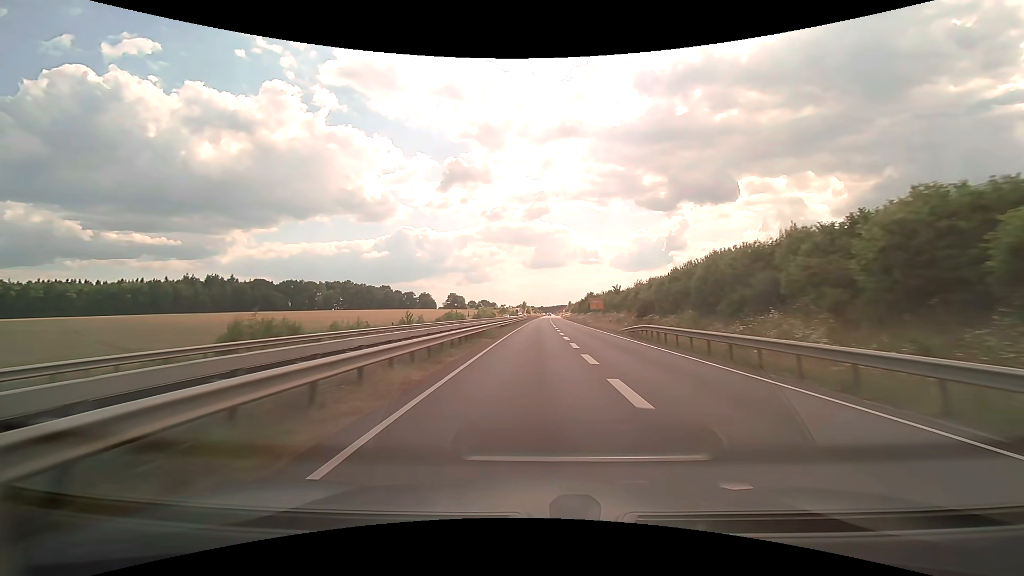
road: trunk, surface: asphalt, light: Day
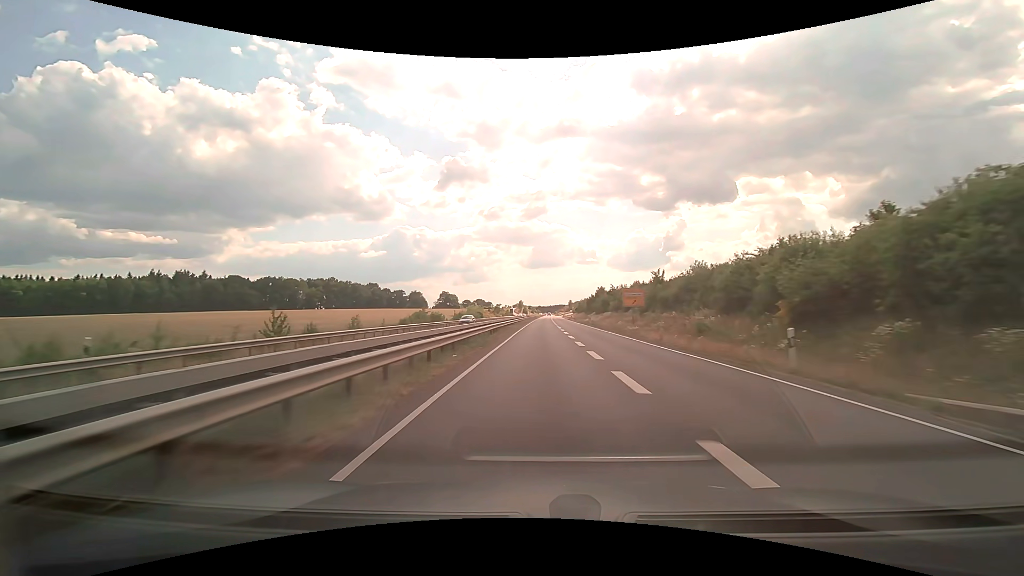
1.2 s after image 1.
(0.0, +29.5) m; 0°
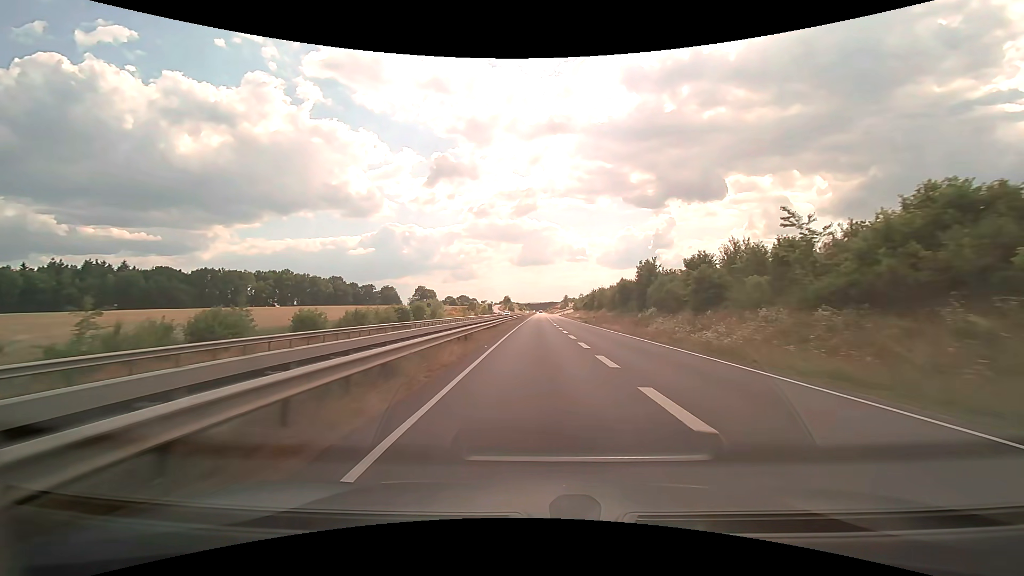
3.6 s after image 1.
(+0.8, +58.0) m; +1°
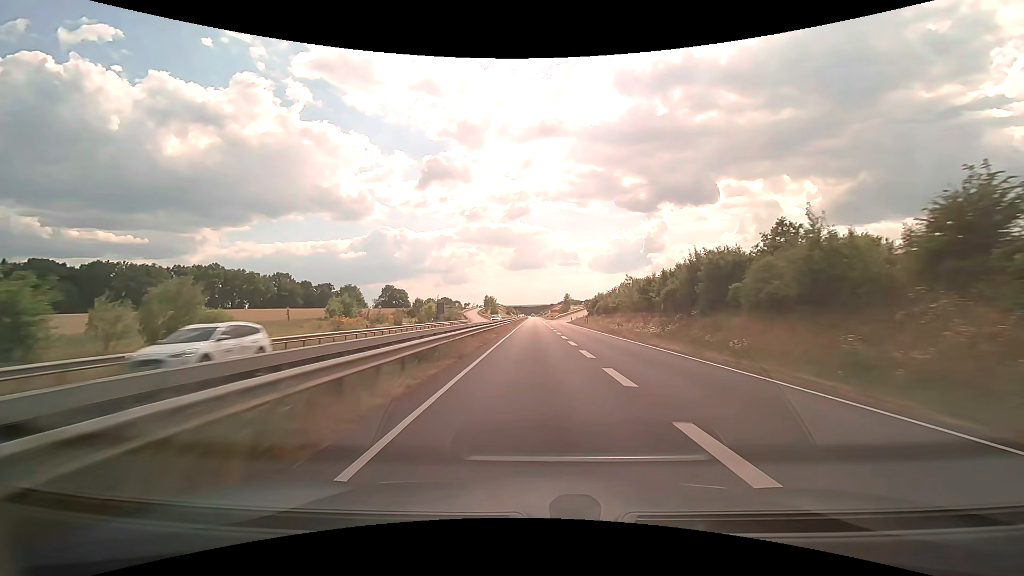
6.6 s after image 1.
(+0.7, +70.3) m; +1°
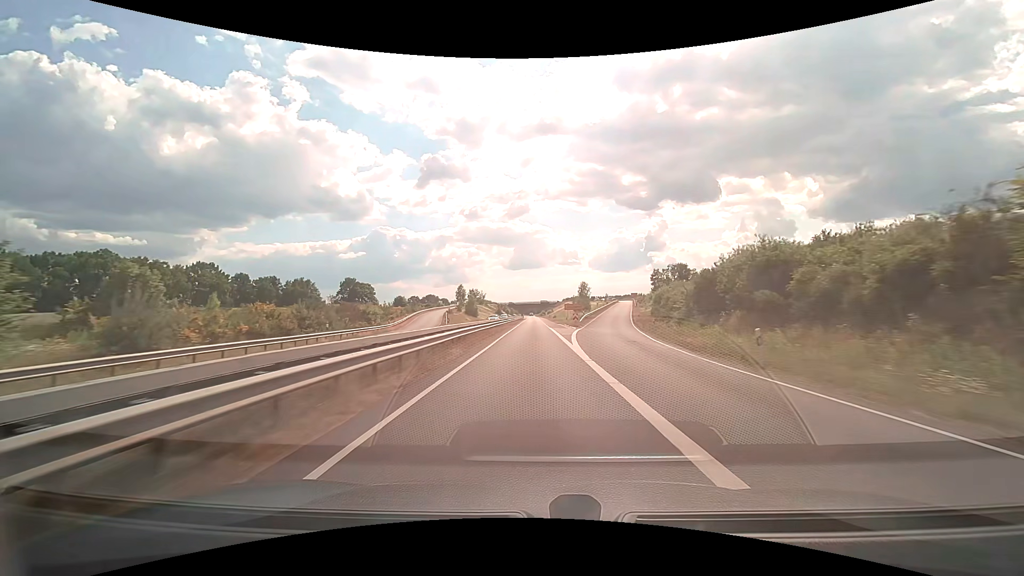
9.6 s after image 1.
(+0.4, +74.0) m; 0°
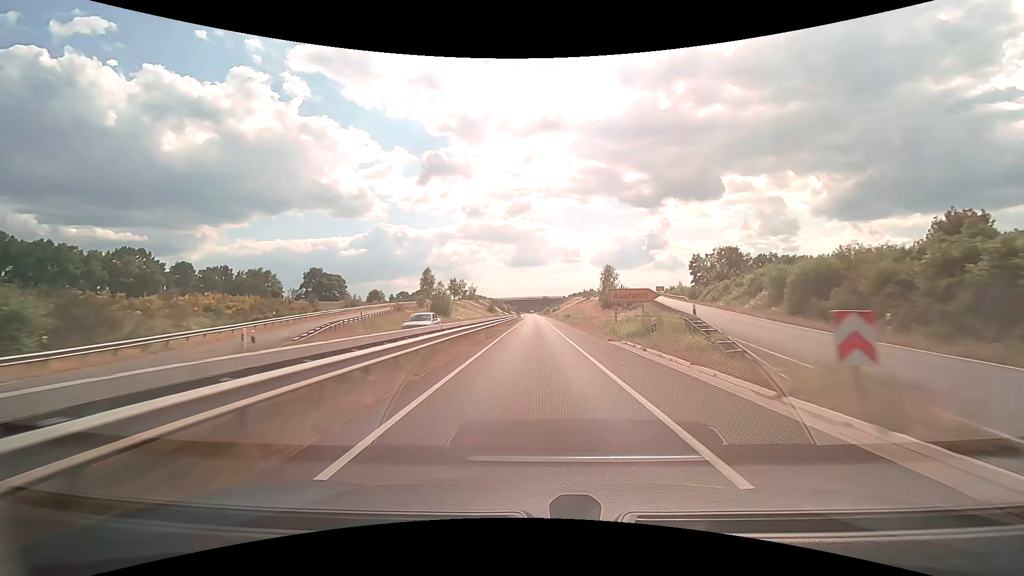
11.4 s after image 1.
(-0.3, +45.1) m; 0°
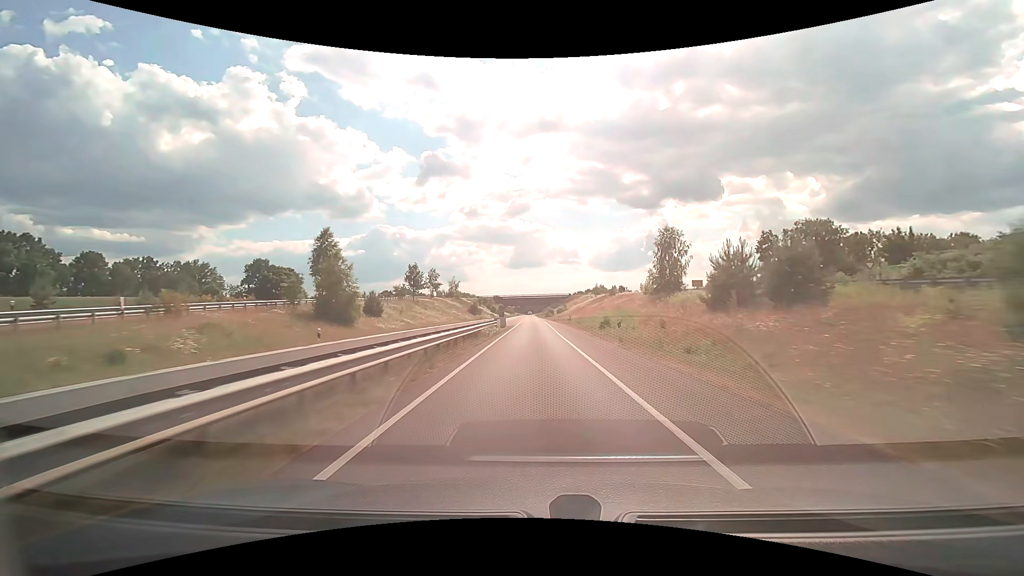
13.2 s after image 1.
(0.0, +44.8) m; 0°
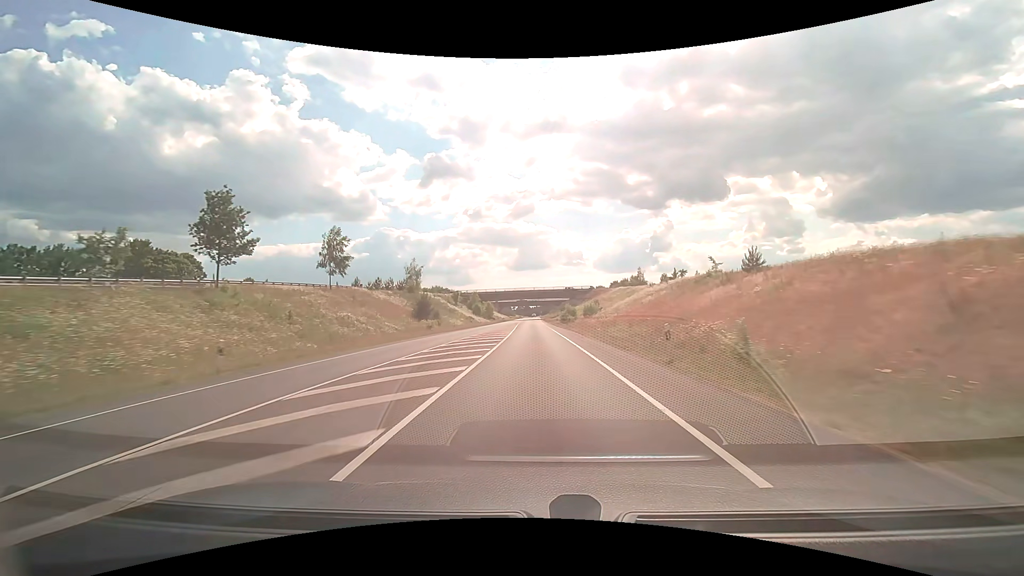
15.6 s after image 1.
(-0.1, +59.3) m; 0°
(0, +10) (0, +20) (0, +30) (0, +40) (0, +50) (0, +60) (0, +70) (0, +80) (-1, +90) (-1, +100) m
